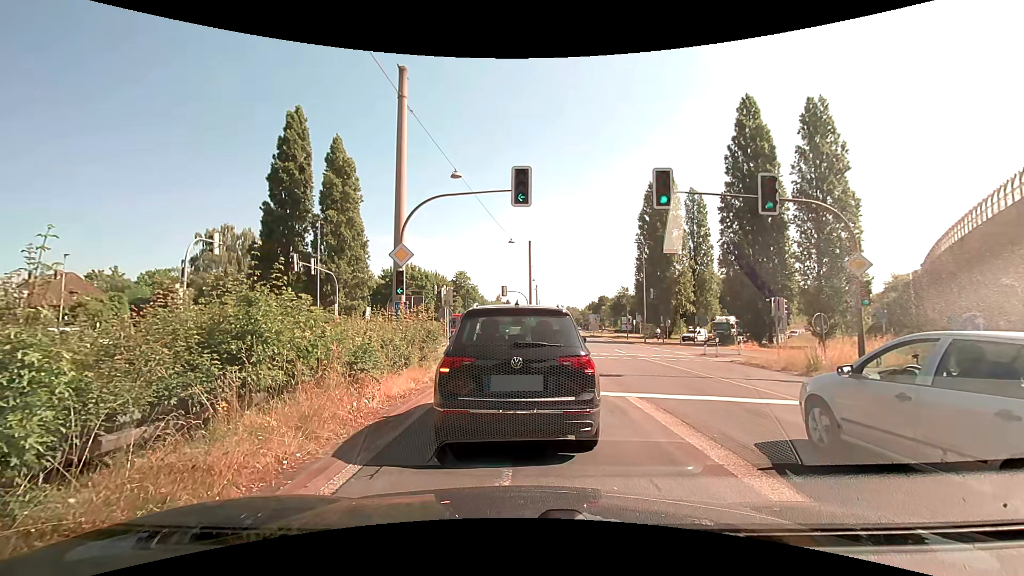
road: trunk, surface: asphalt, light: Day
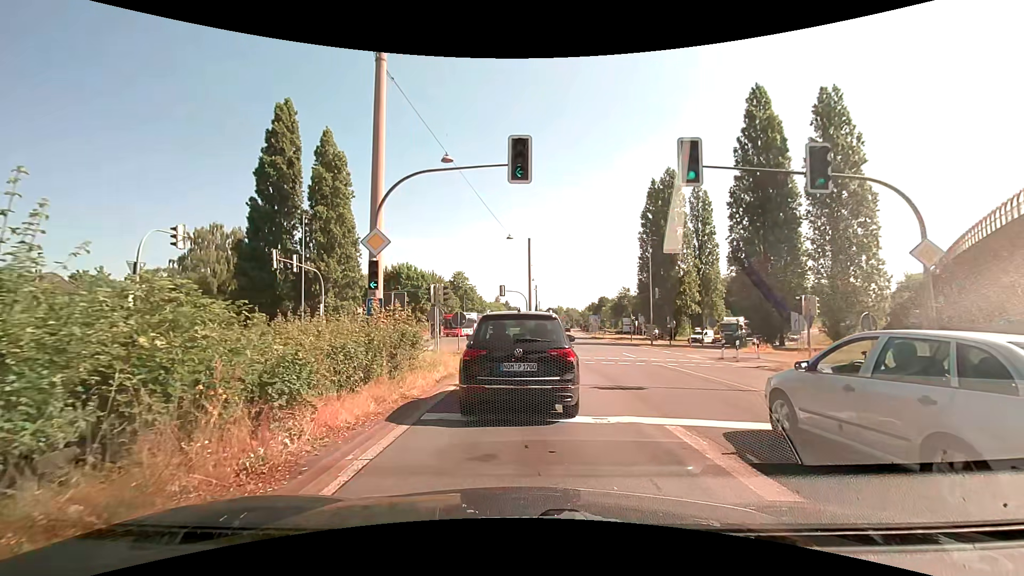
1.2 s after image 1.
(-0.1, +3.0) m; -2°
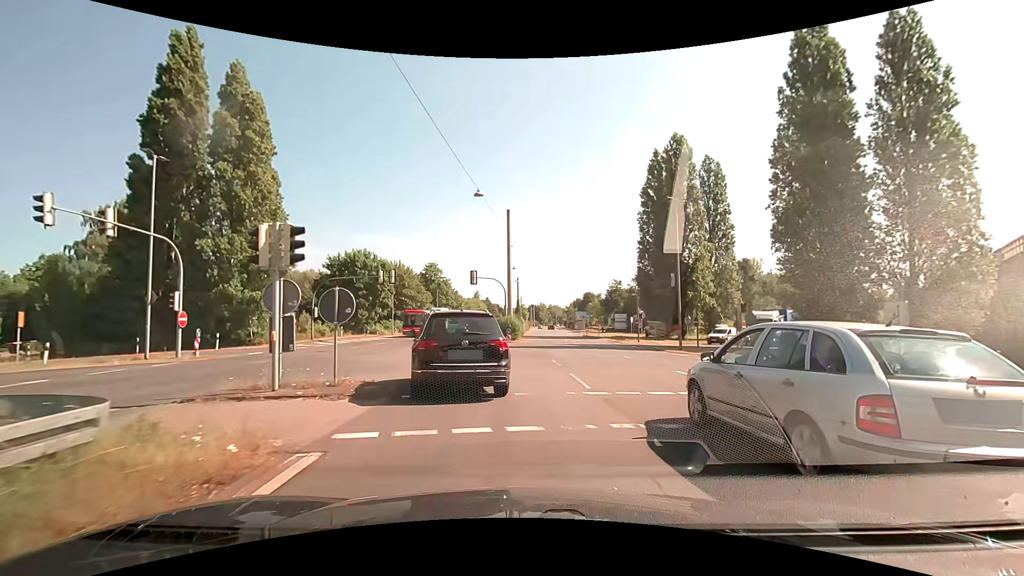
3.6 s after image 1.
(+0.3, +14.1) m; +2°
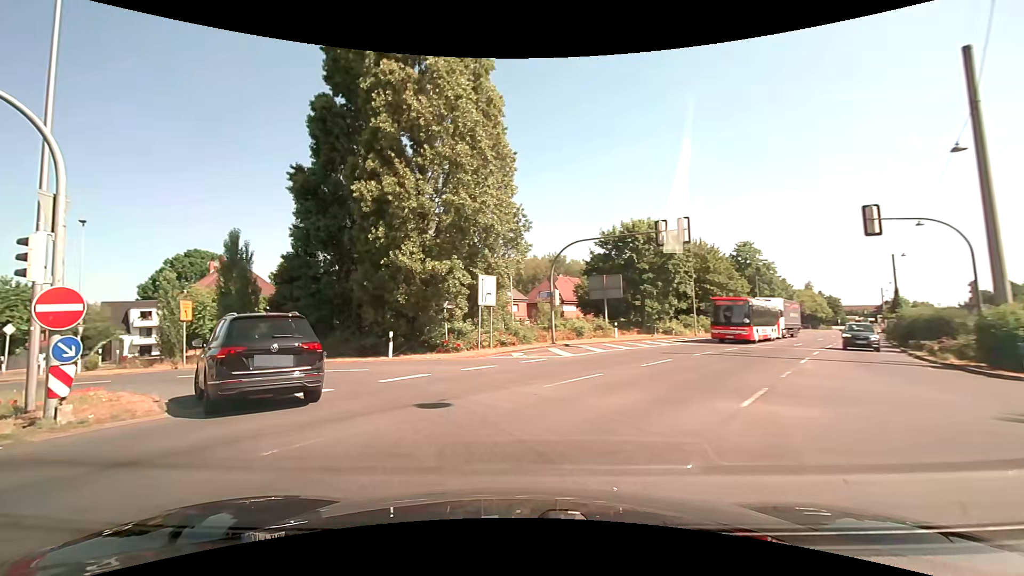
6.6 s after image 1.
(-4.0, +21.8) m; -32°
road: primary
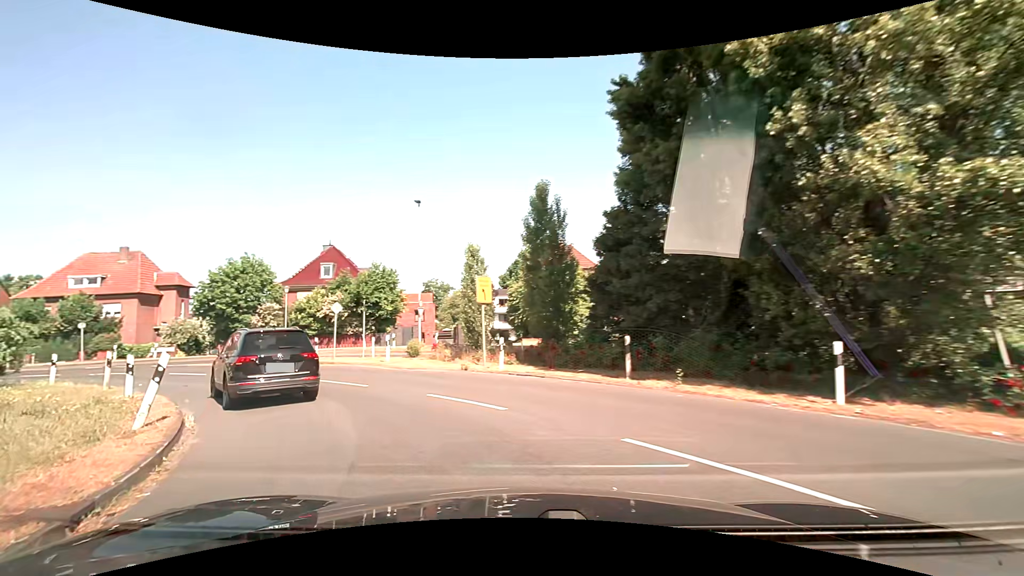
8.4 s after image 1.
(-3.8, +11.8) m; -37°
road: secondary
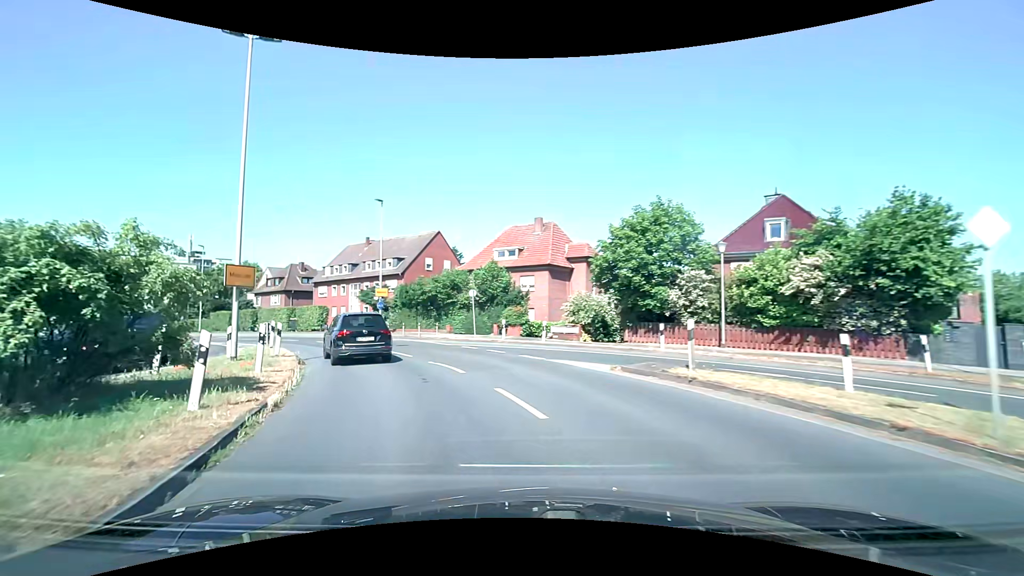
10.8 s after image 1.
(-7.4, +16.5) m; -45°
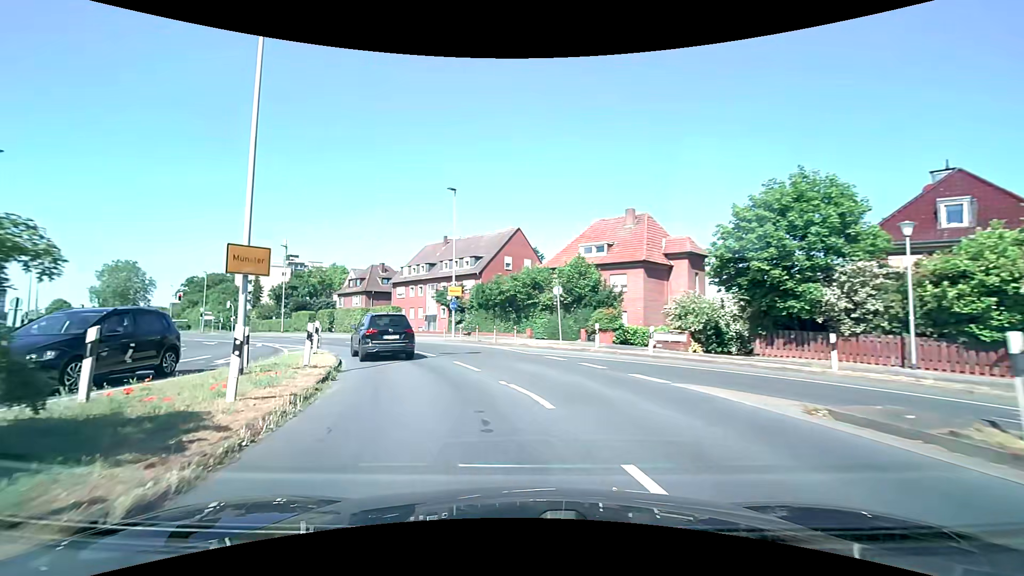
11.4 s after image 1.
(-0.4, +5.0) m; -9°
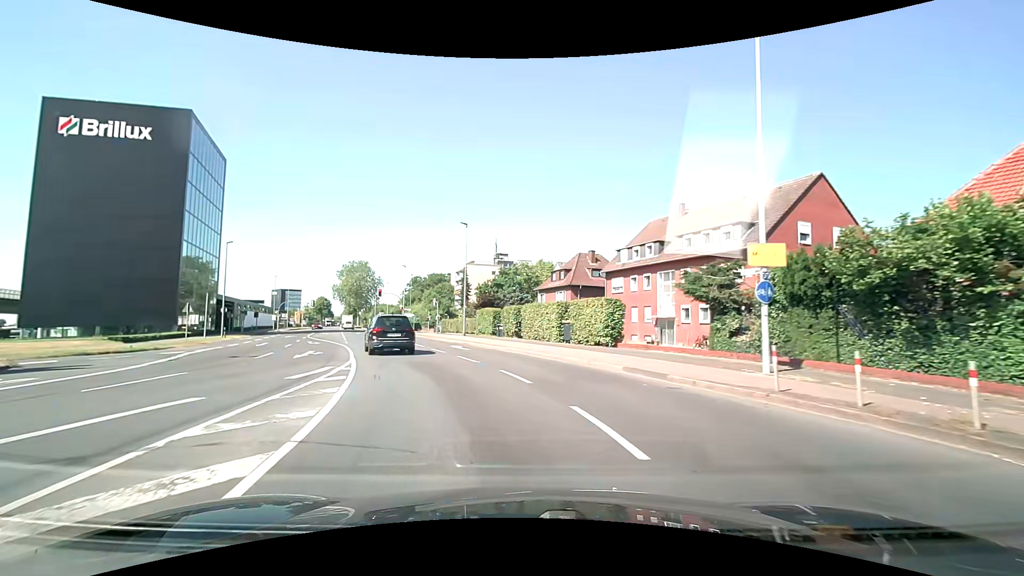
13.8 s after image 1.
(-4.6, +19.4) m; -24°
(-1, +10) (-4, +20) (-7, +29) (-11, +38) (-15, +47) (-18, +57) (-22, +66) (-25, +76) (-29, +85) (-32, +94) m
